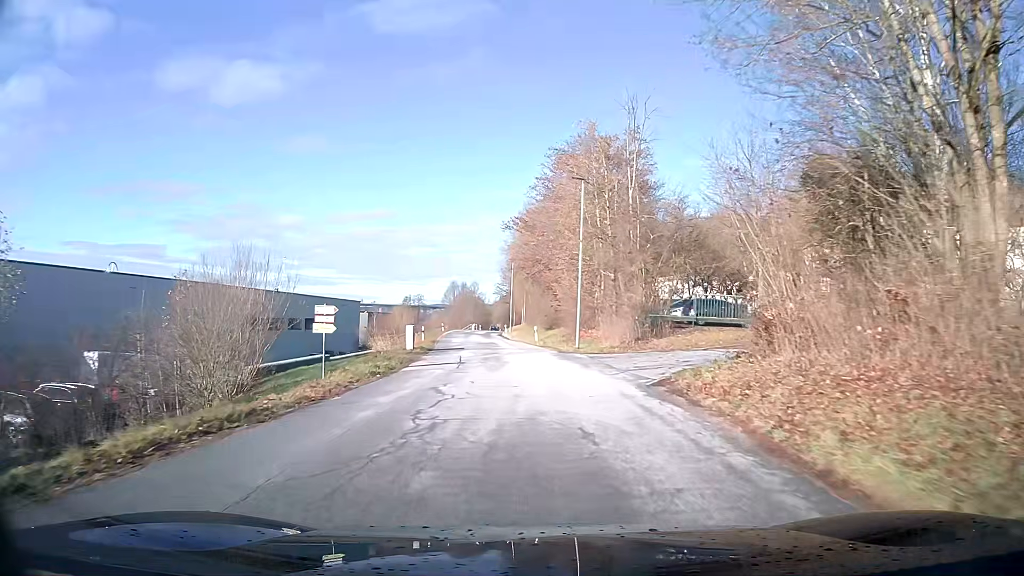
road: tertiary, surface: asphalt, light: Day
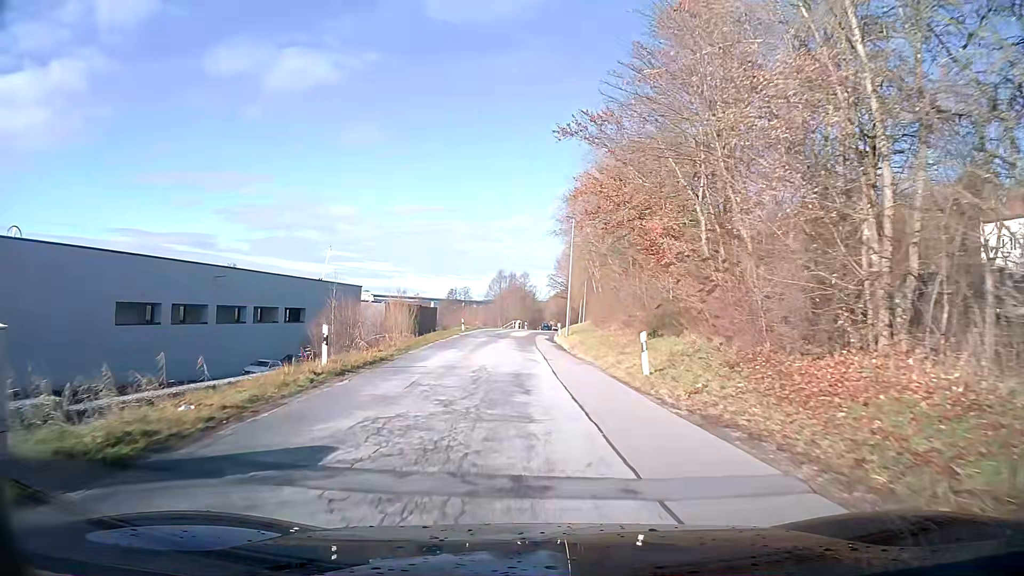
(-1.1, +28.7) m; -5°
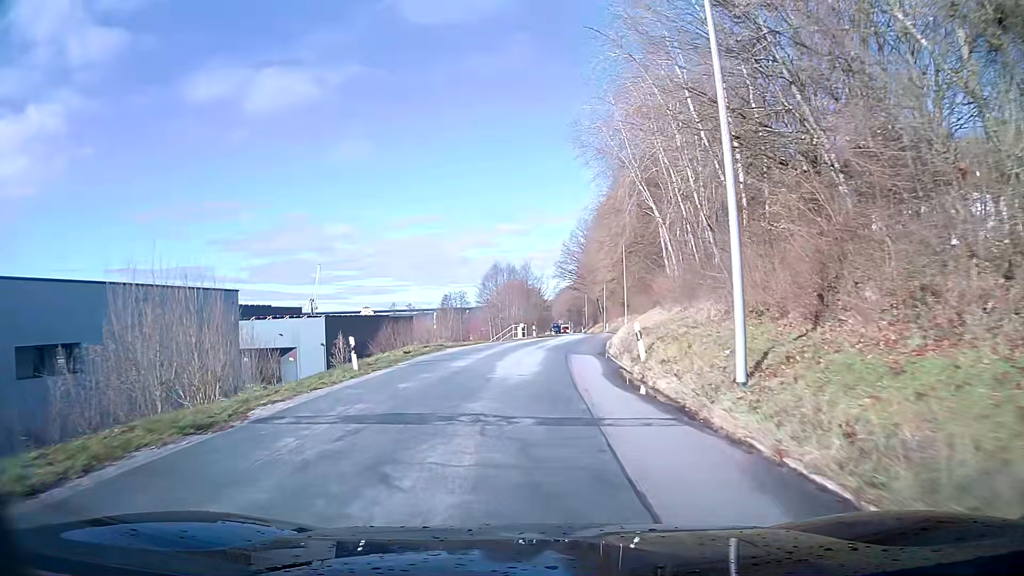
(-0.1, +35.5) m; -1°
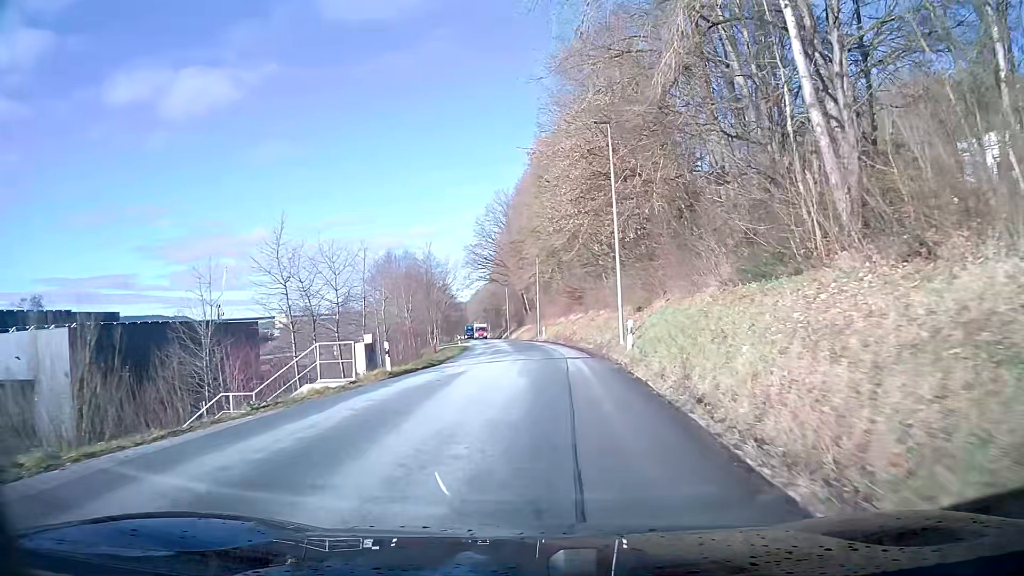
(+2.2, +34.0) m; +8°
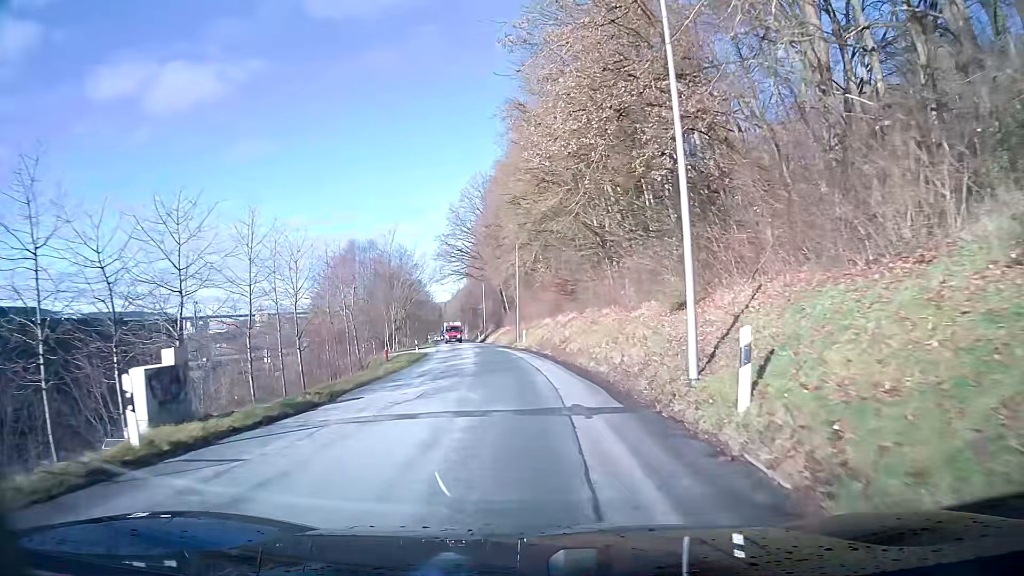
(+0.1, +13.0) m; 0°
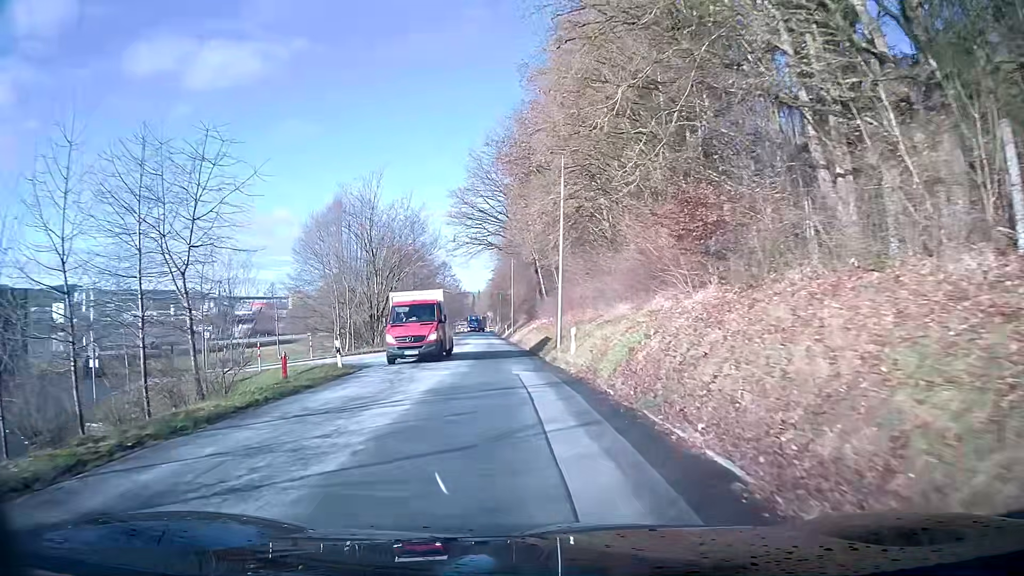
(-0.4, +26.0) m; -3°
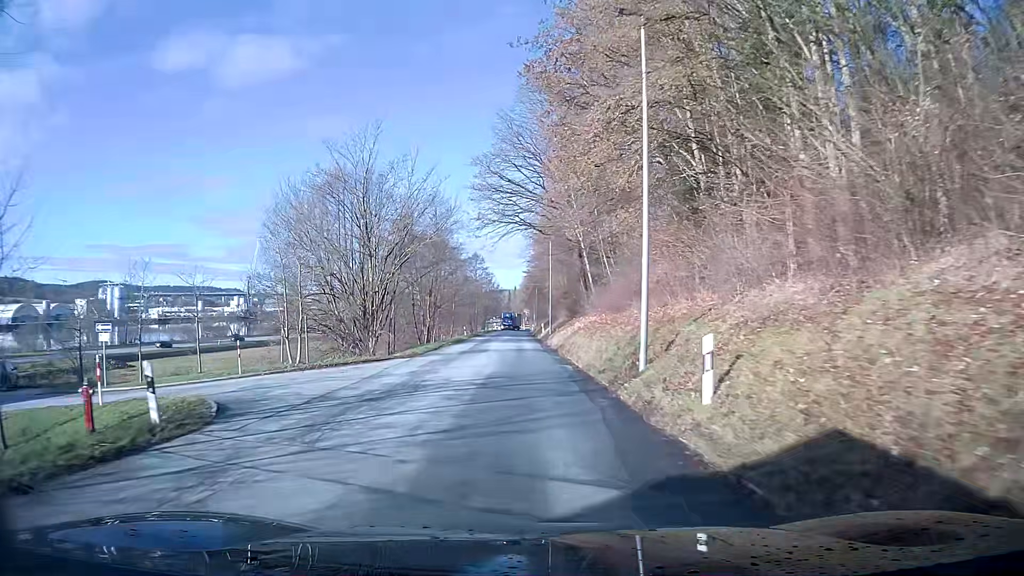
(-0.3, +13.2) m; -3°
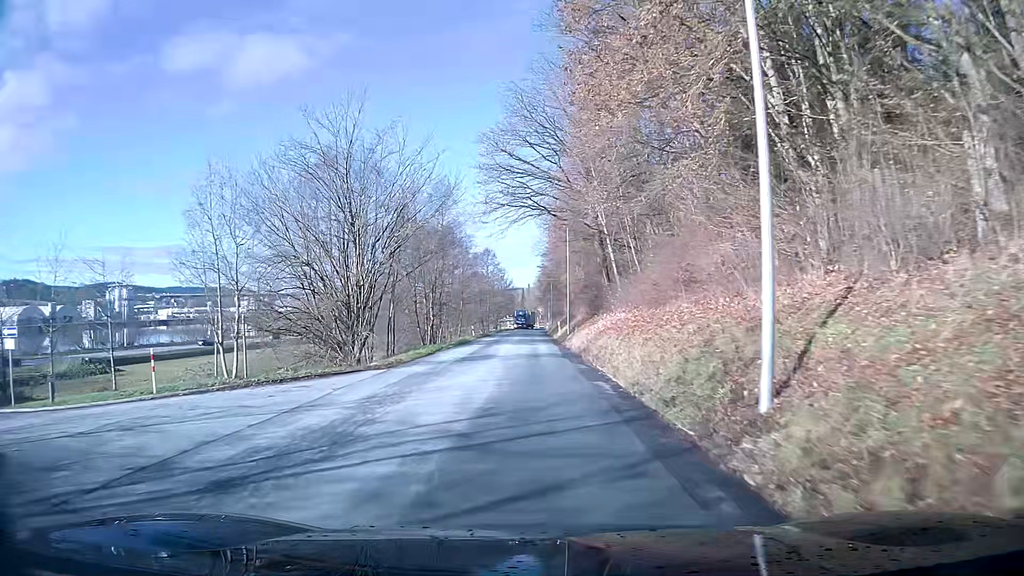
(-0.1, +6.7) m; -1°
